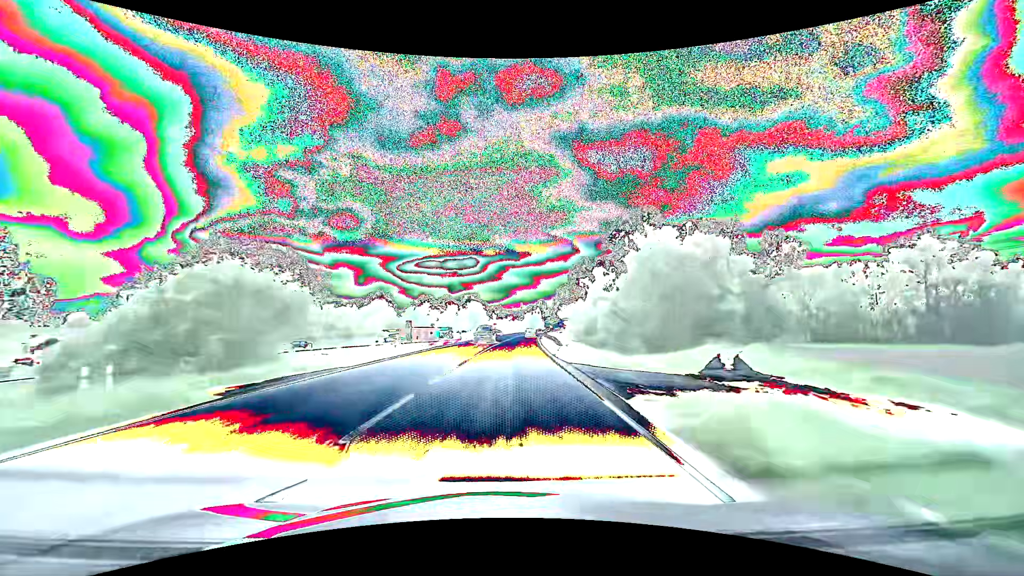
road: primary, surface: asphalt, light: Day
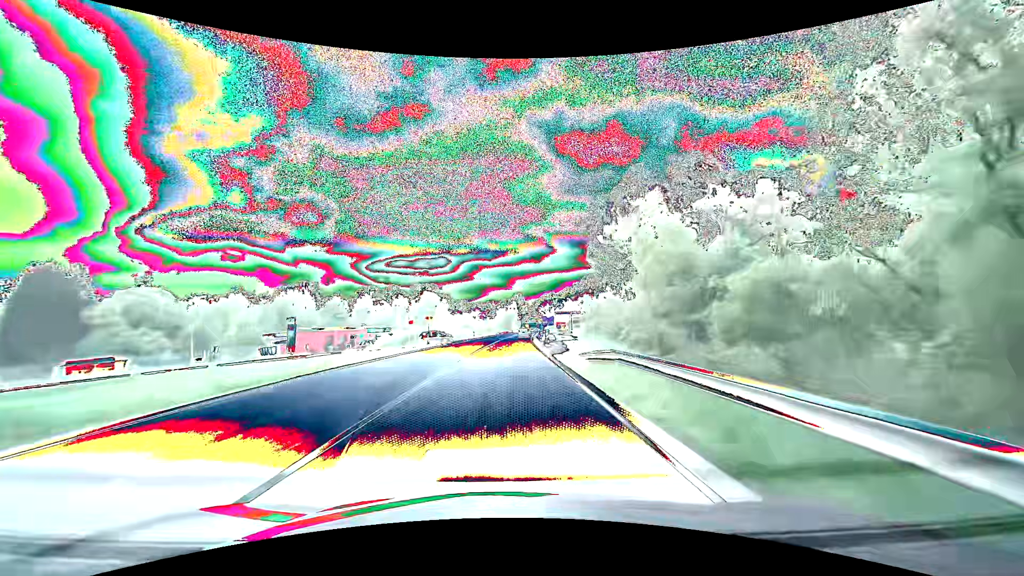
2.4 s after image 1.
(+2.0, +63.3) m; +3°
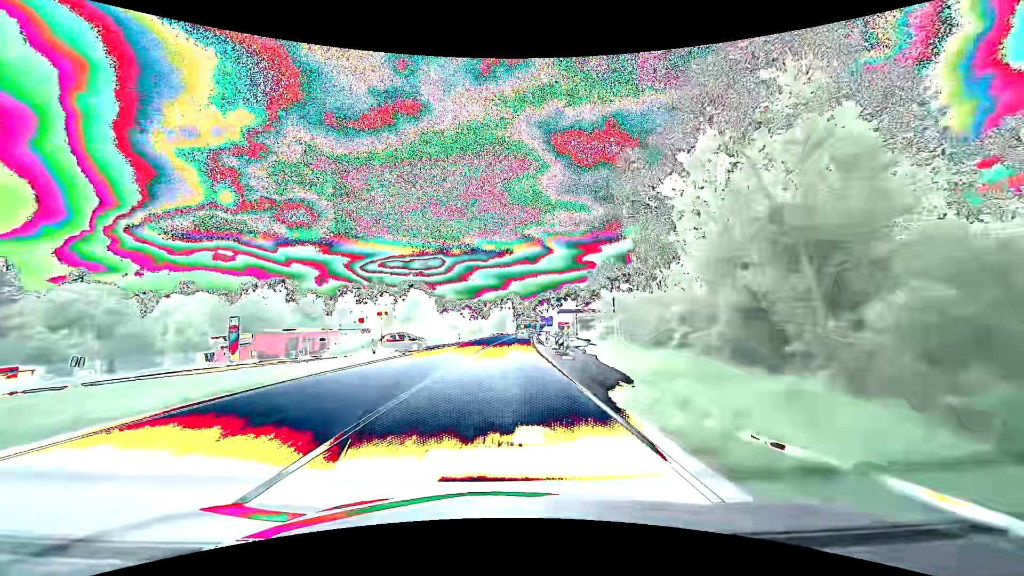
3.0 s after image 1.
(+0.1, +15.8) m; +1°
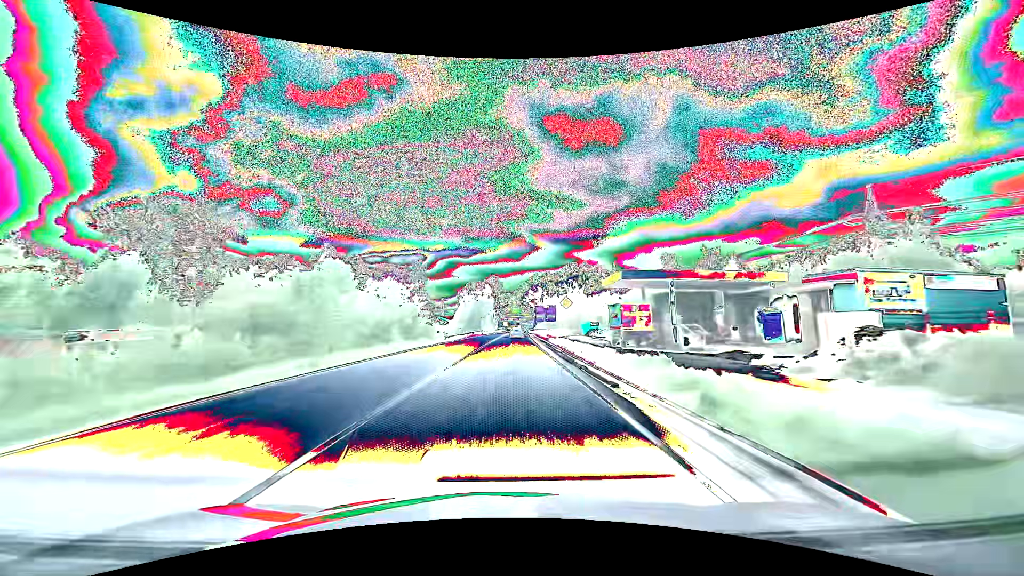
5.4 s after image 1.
(+1.2, +62.8) m; +2°
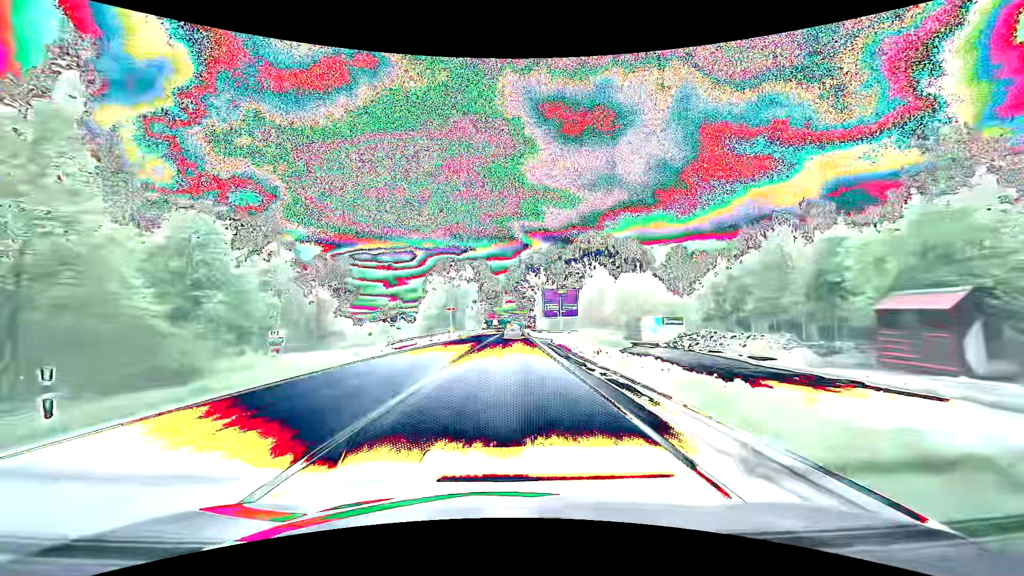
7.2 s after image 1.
(+0.4, +43.4) m; +1°
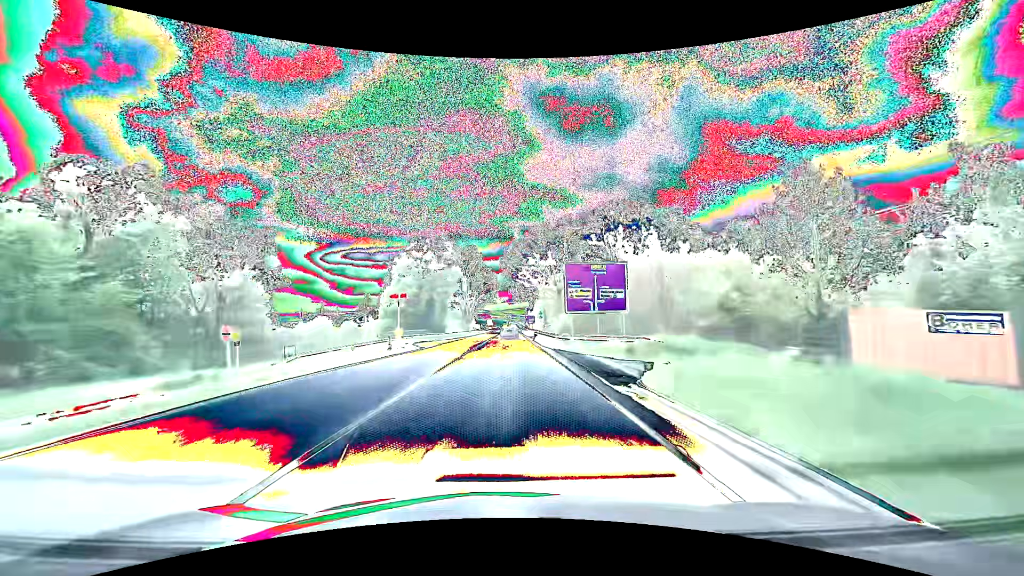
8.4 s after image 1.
(+0.1, +26.2) m; +1°
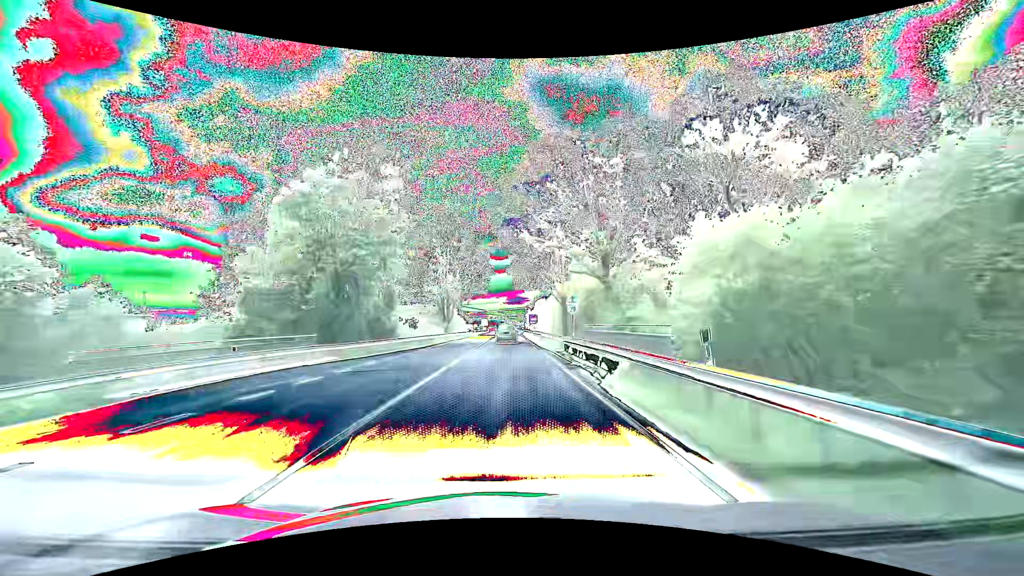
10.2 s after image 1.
(+0.1, +35.3) m; 0°
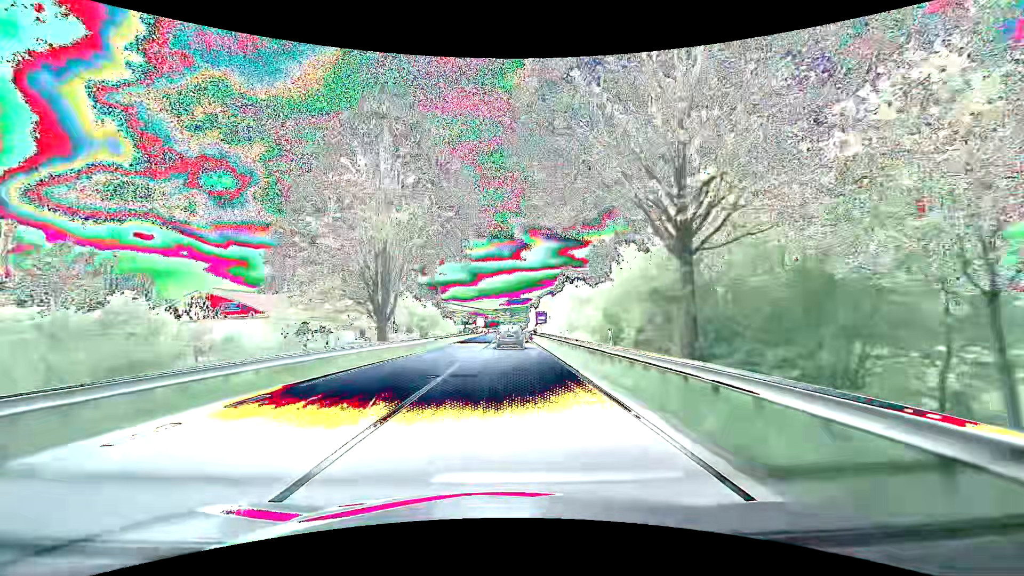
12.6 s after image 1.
(0.0, +39.5) m; +1°
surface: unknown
(0, +10) (0, +20) (0, +30) (0, +40) (0, +50) (0, +60) (0, +70) (0, +80) (+1, +90) (+1, +100) m
